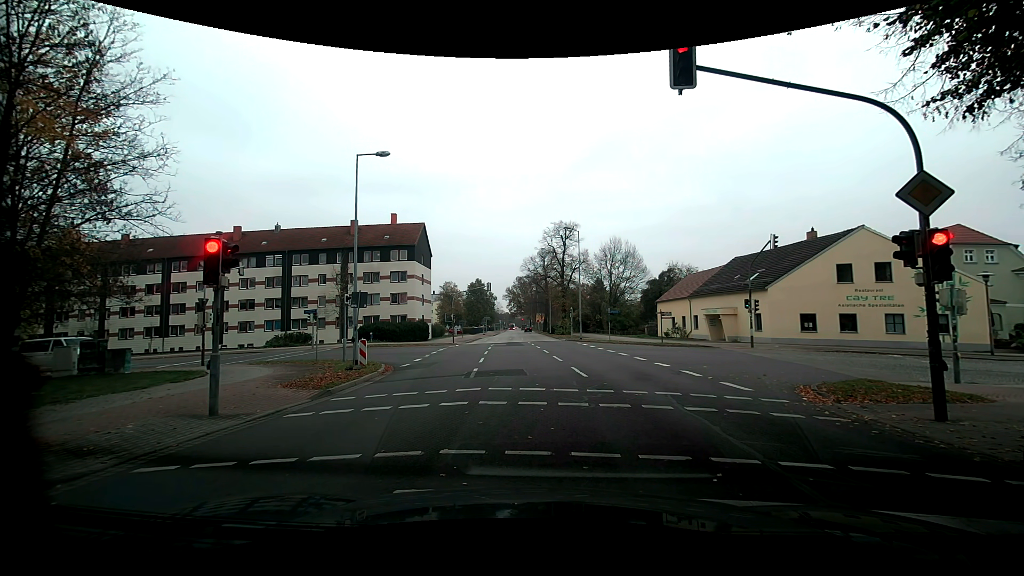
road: residential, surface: asphalt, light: Day
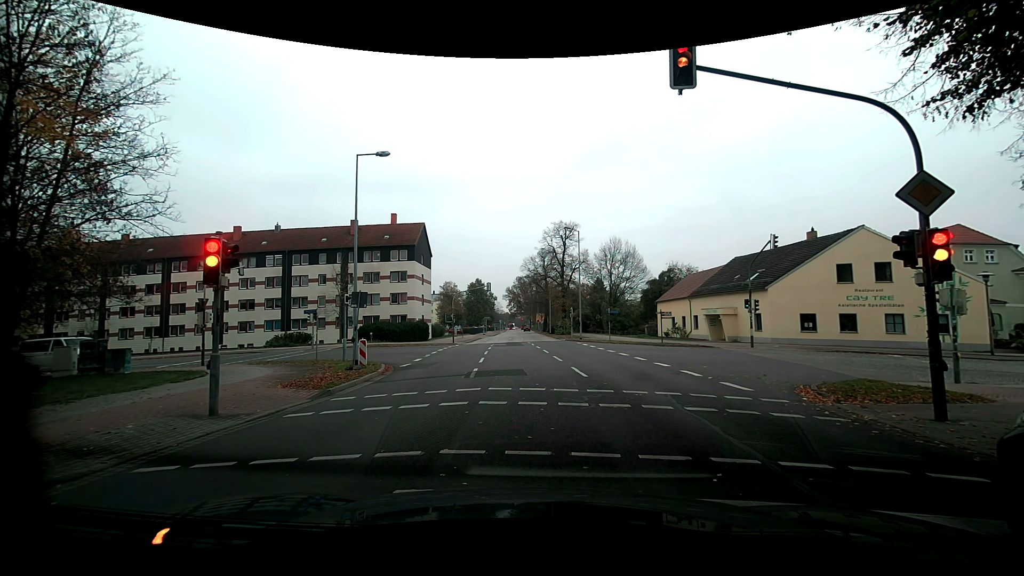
(0.0, 0.0) m; 0°
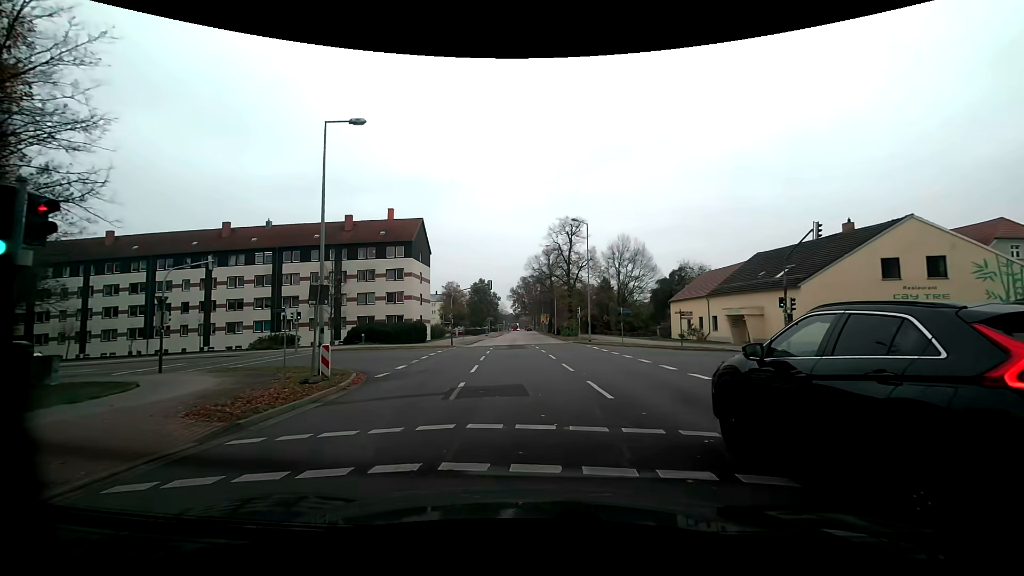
(-0.2, +4.5) m; -3°
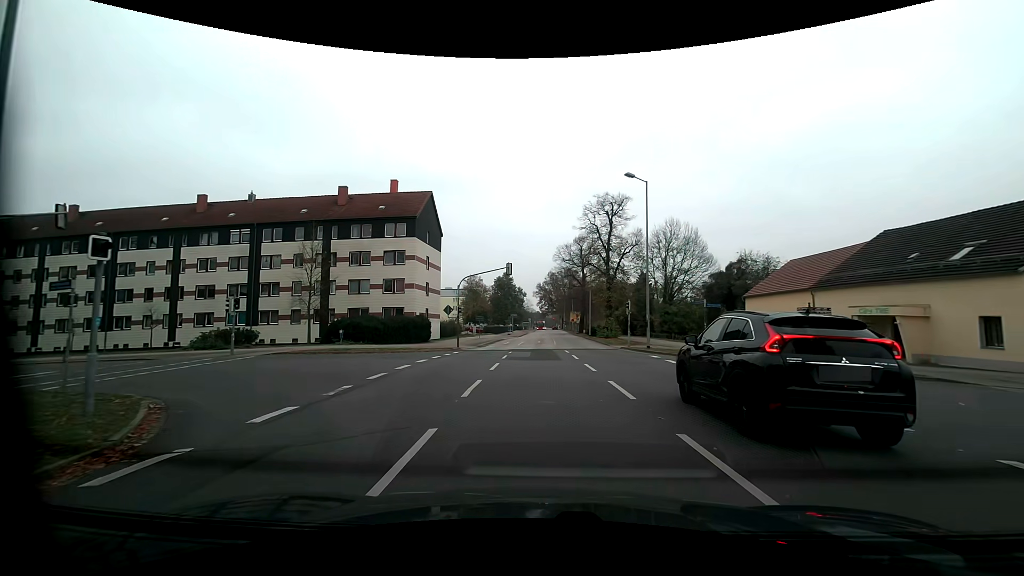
(-0.4, +12.8) m; -3°
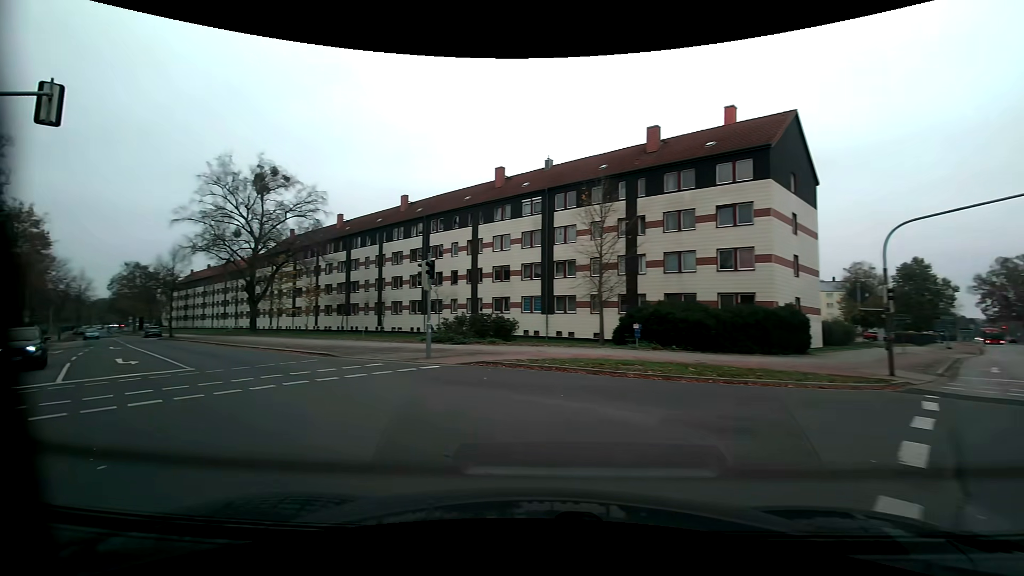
(-3.4, +17.0) m; -39°
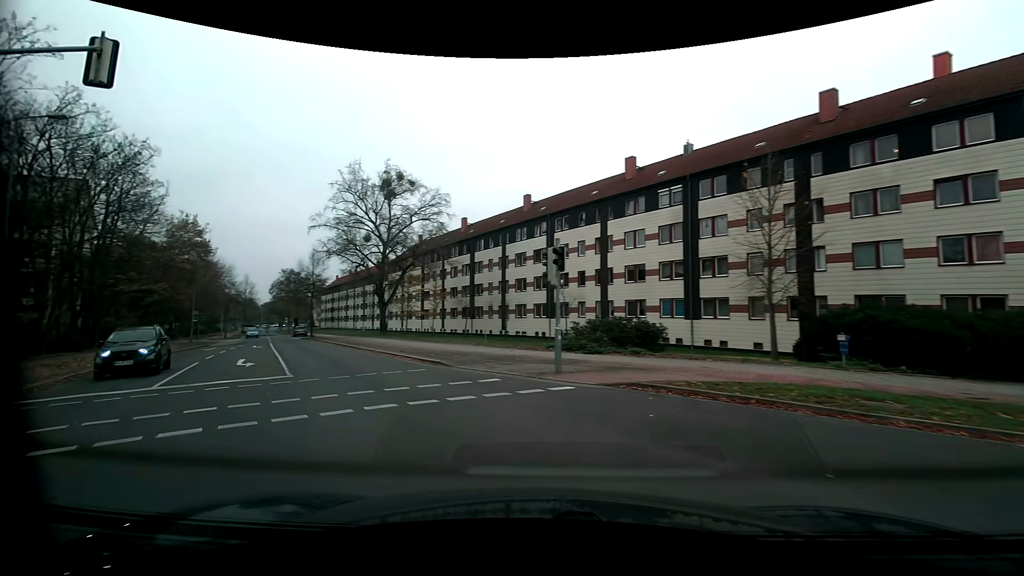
(-0.5, +3.9) m; -14°
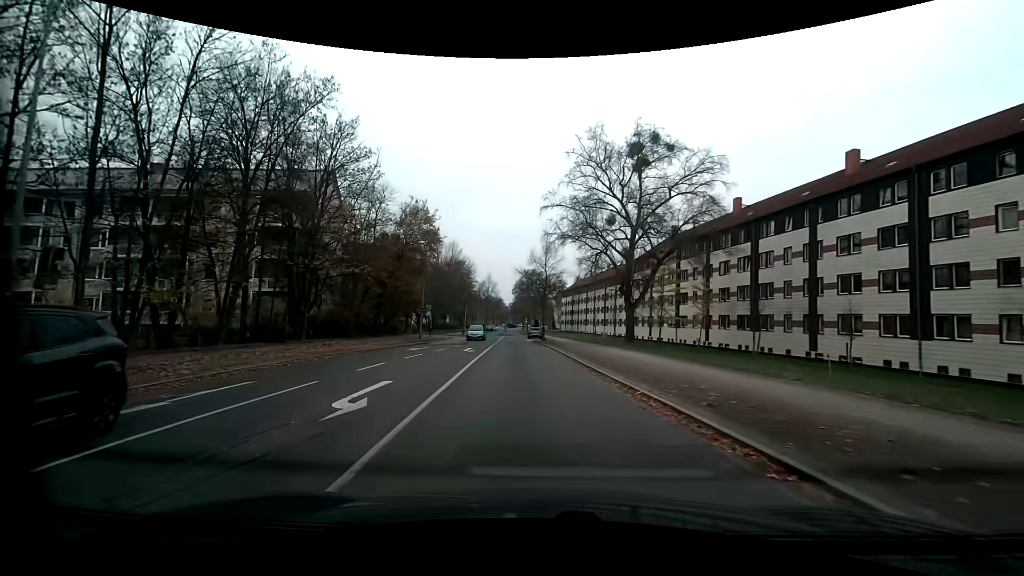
(-3.9, +13.3) m; -26°
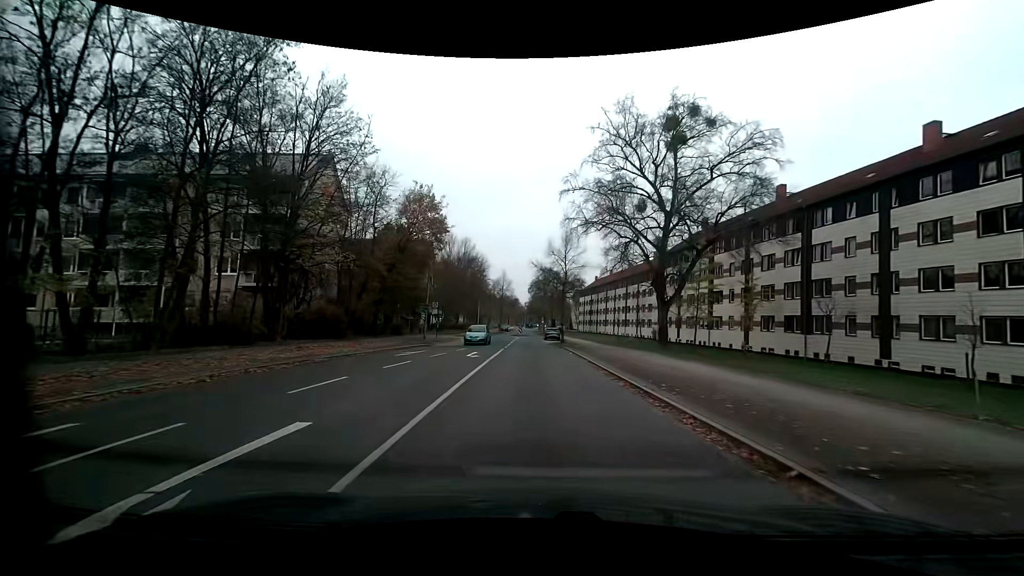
(-0.1, +5.4) m; -2°
(0, +10) (0, +20) (-1, +30) (-1, +40) (-1, +50) (-1, +60) (-1, +70) (0, +80) (0, +90) (-2, +100) m
